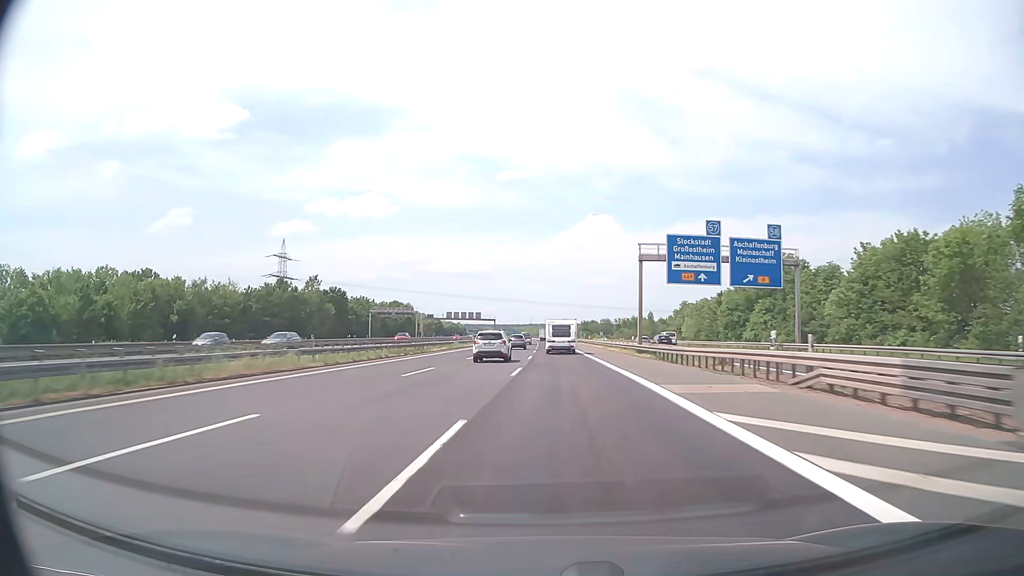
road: motorway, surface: asphalt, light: Day
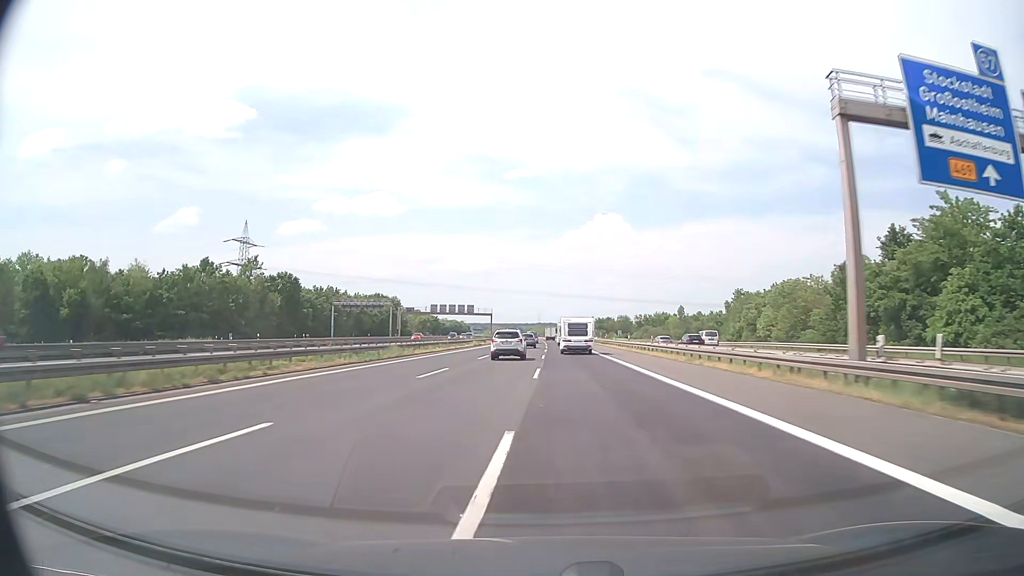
(-0.3, +37.3) m; -1°
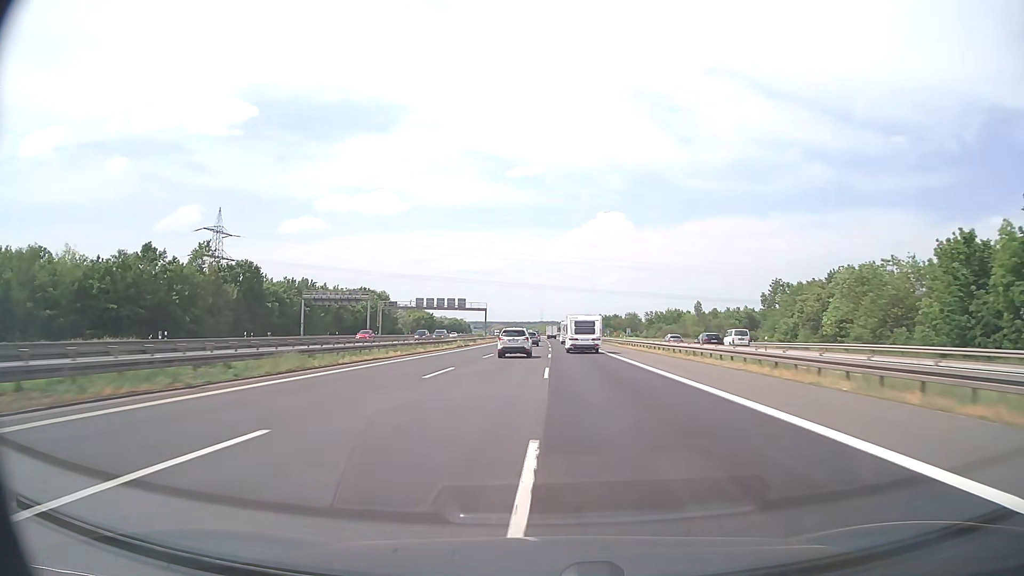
(0.0, +18.7) m; 0°
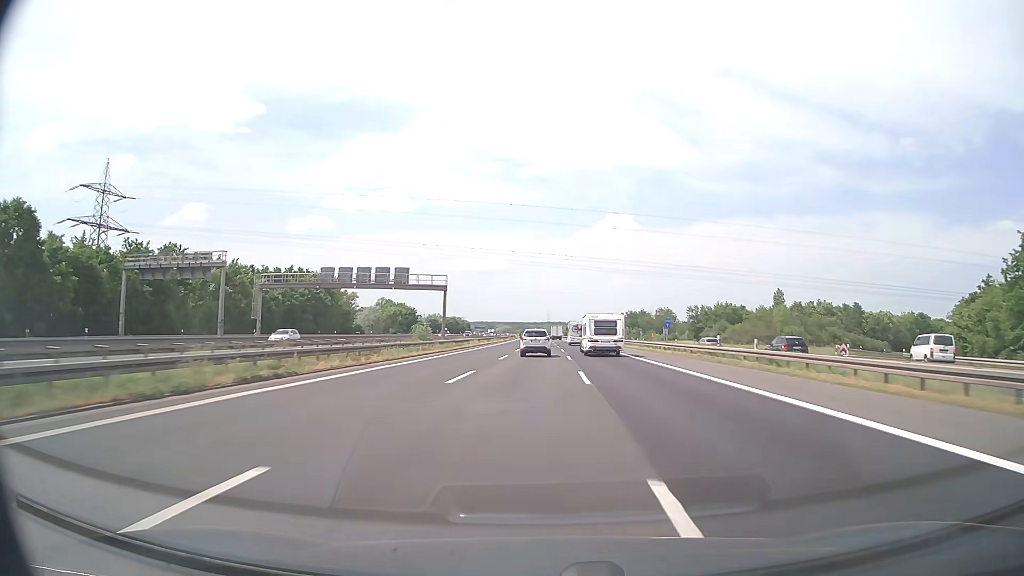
(-0.3, +56.0) m; -1°
